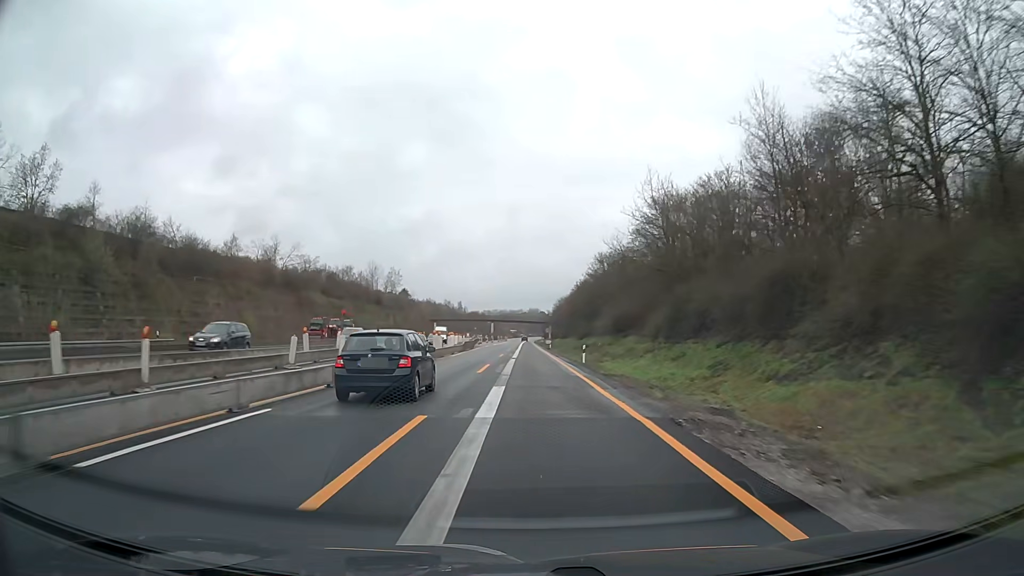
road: motorway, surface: asphalt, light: Day
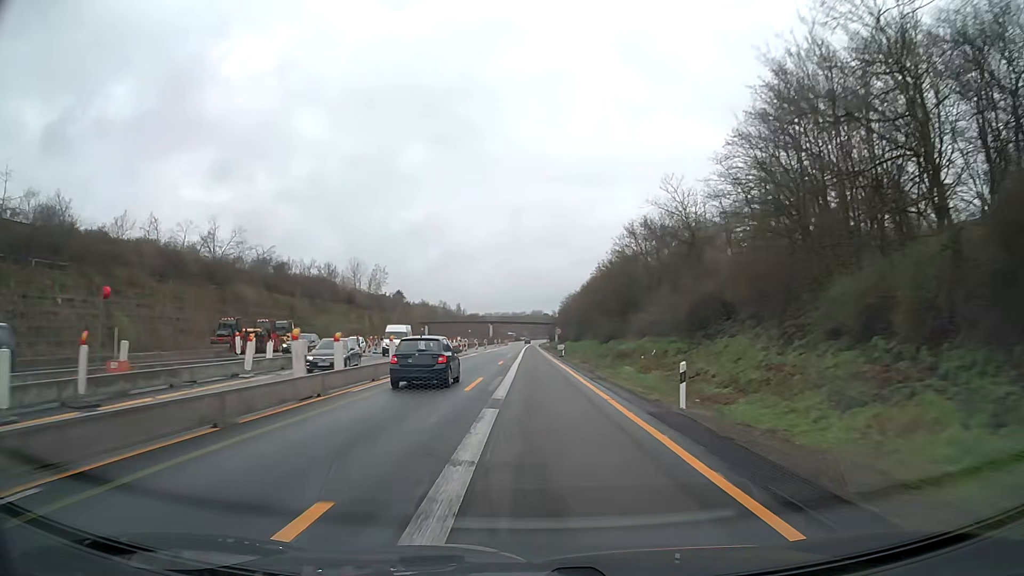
(0.0, +25.3) m; 0°
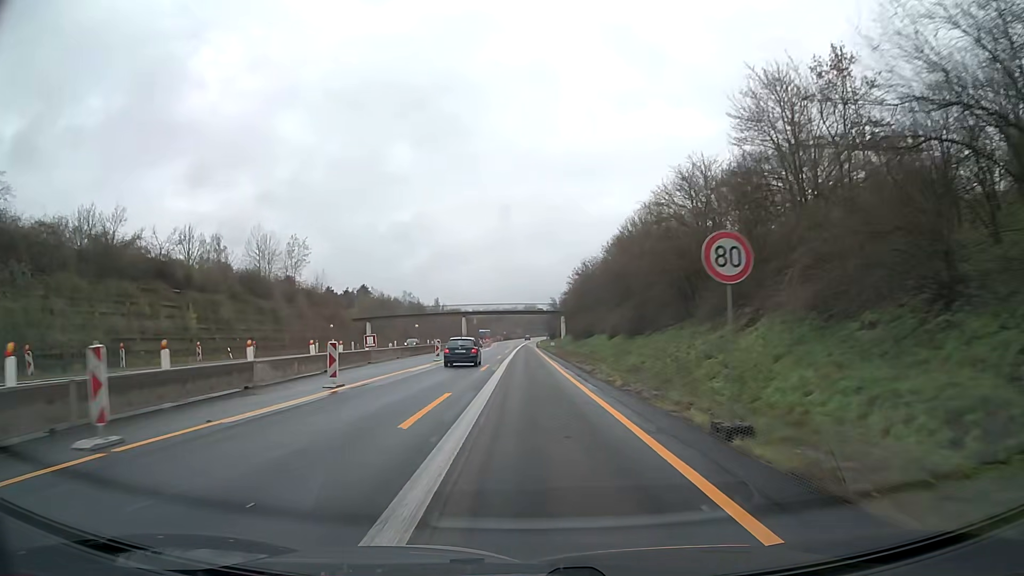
(+0.2, +63.4) m; 0°
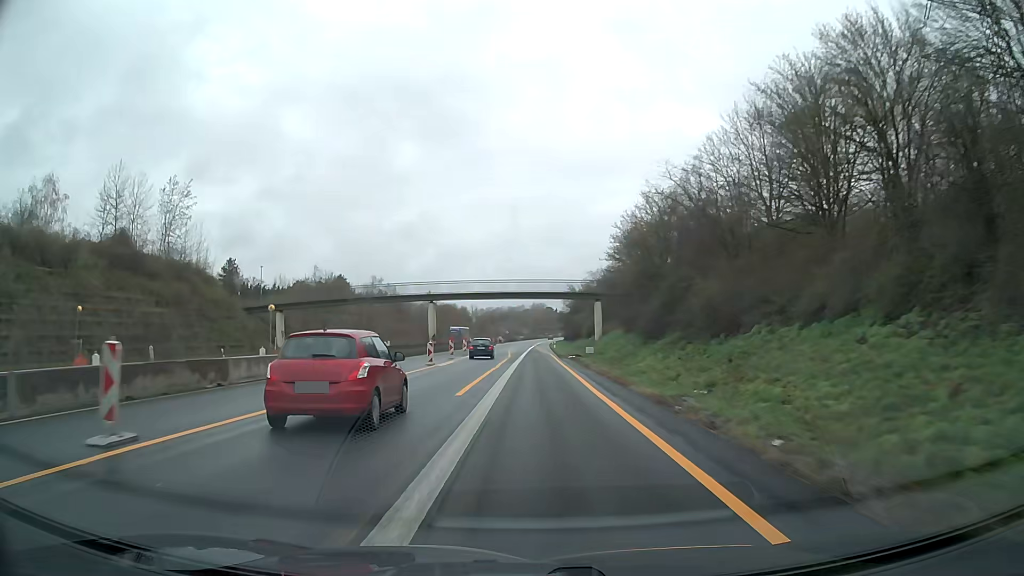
(-0.4, +50.8) m; -1°
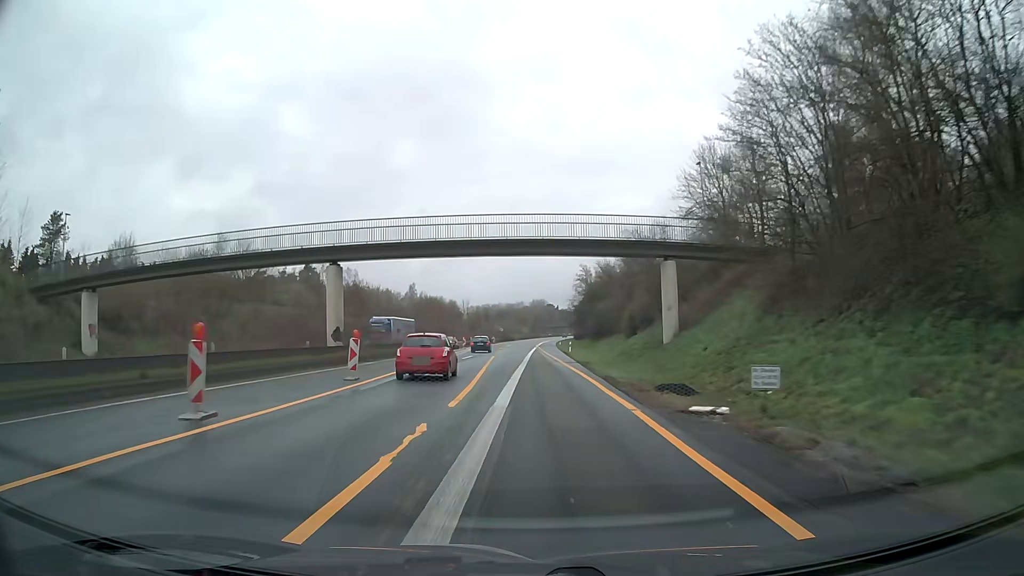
(0.0, +38.2) m; 0°
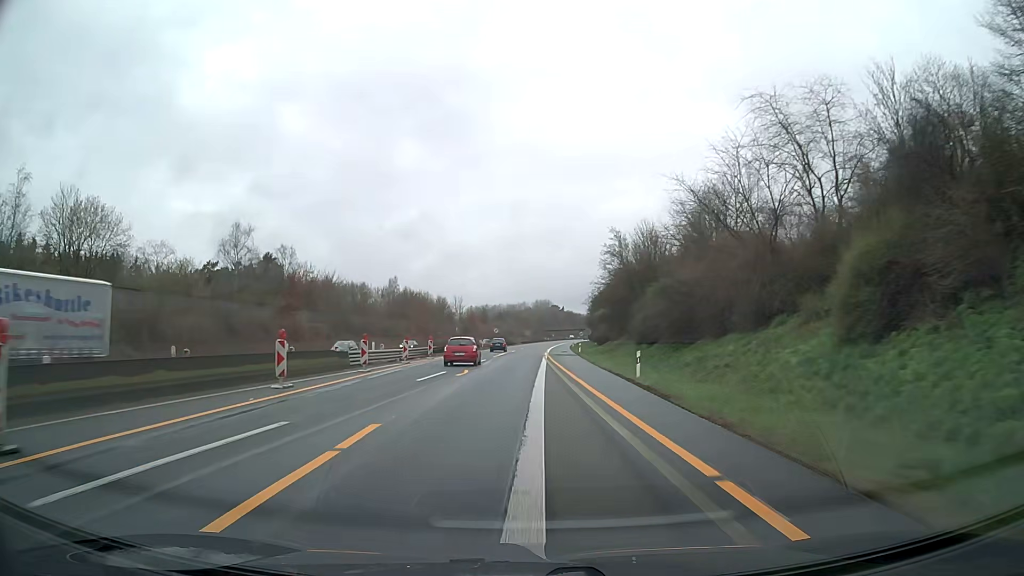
(-0.1, +38.2) m; 0°
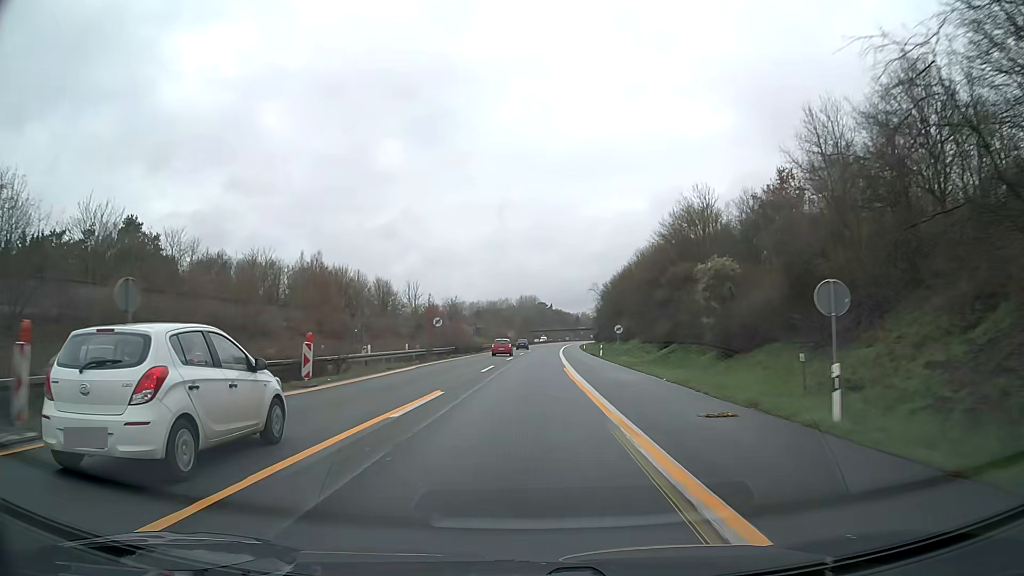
(0.0, +64.9) m; +1°
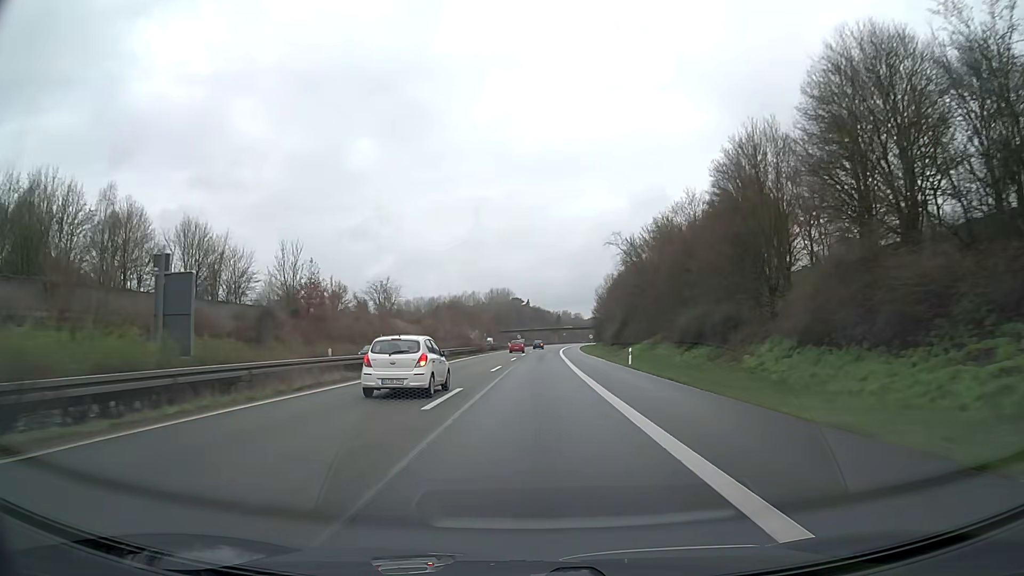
(+1.6, +70.9) m; +2°
(0, +10) (0, +20) (0, +30) (0, +40) (+1, +50) (+1, +60) (+1, +70) (+2, +80) (+2, +90) (+3, +100) m
